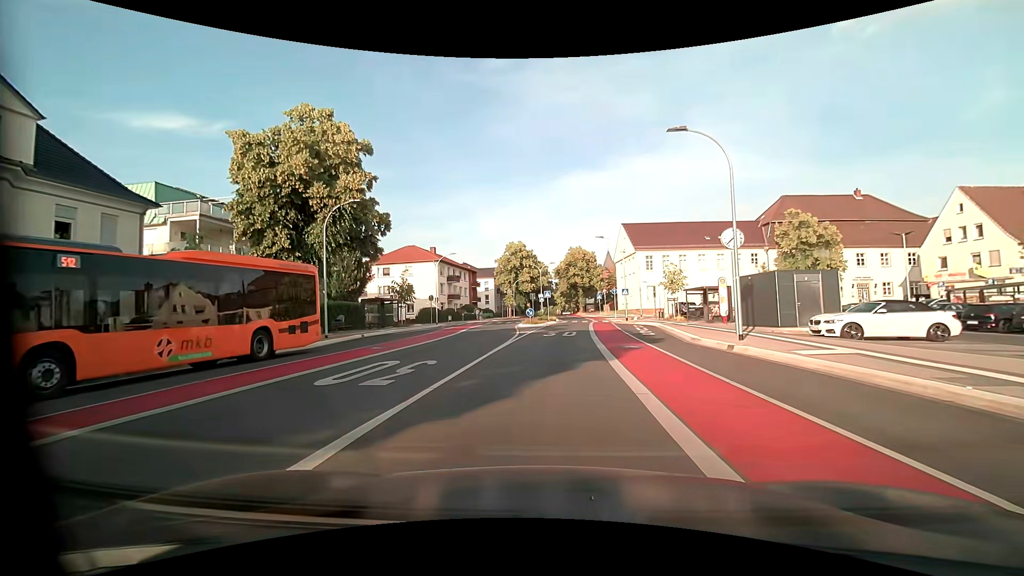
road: unclassified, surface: asphalt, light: Day
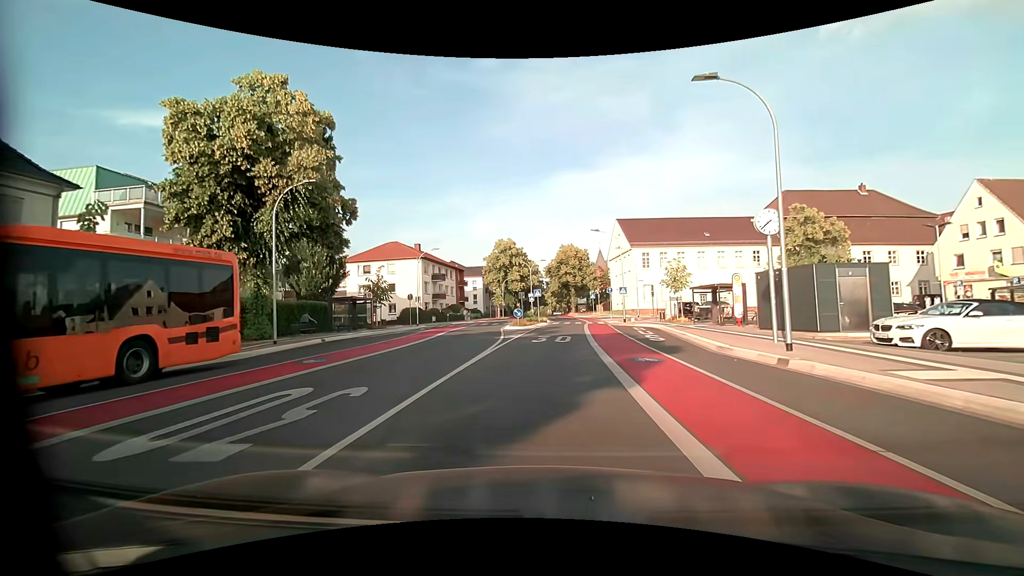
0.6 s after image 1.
(0.0, +4.2) m; +1°
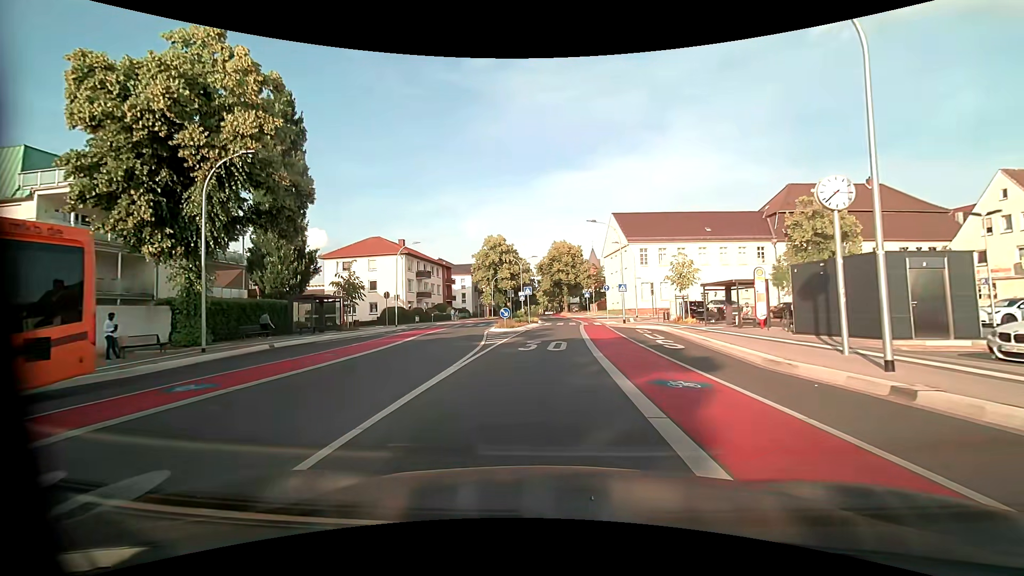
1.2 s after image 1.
(0.0, +4.3) m; +1°
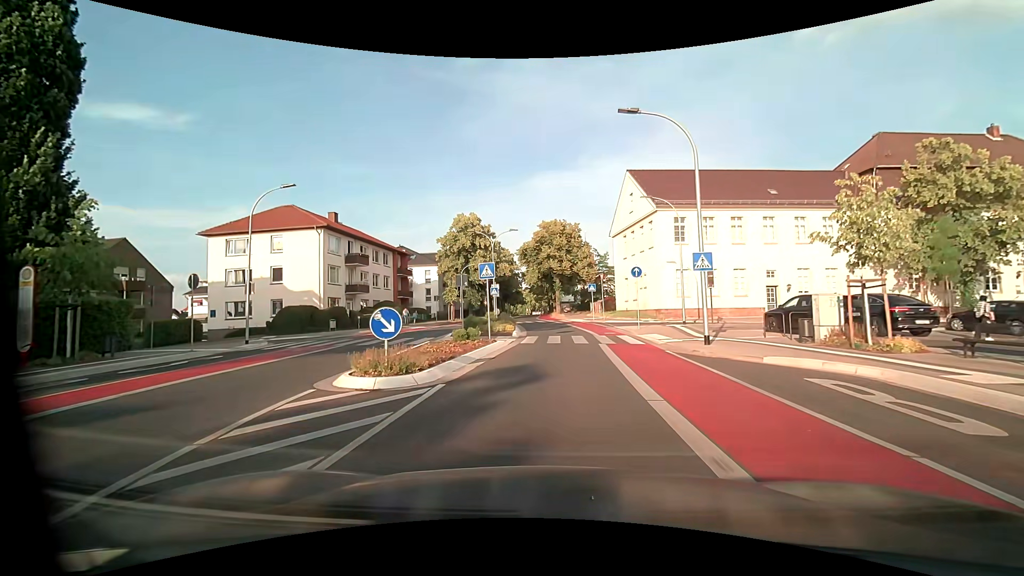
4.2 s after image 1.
(+0.3, +20.9) m; +1°
